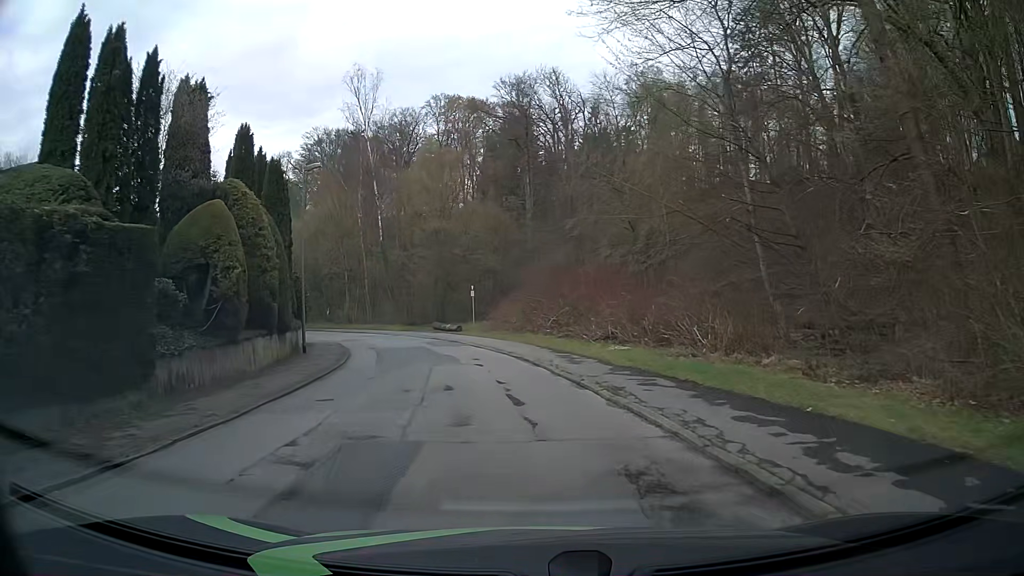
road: residential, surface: asphalt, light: Day
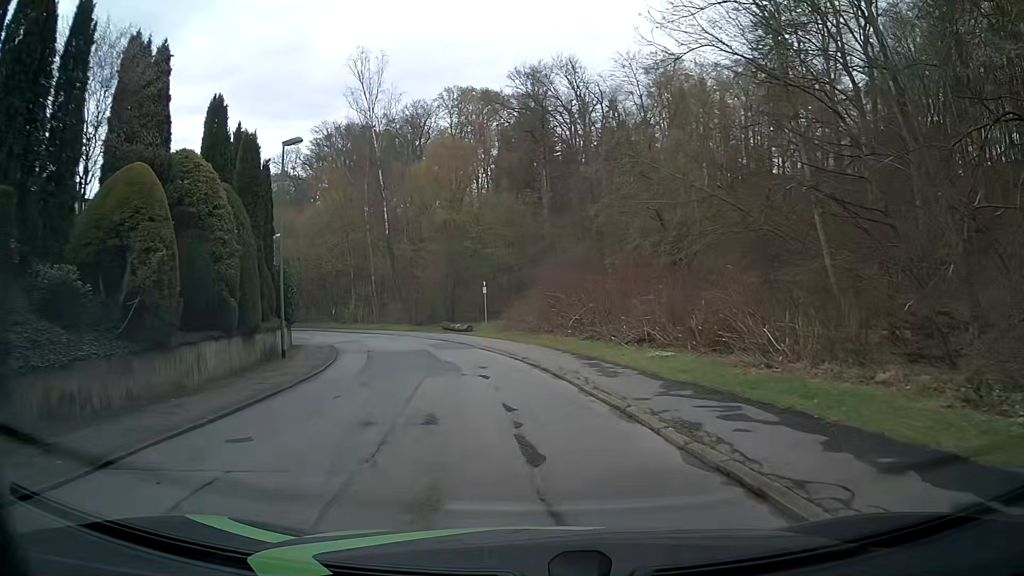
(-0.1, +4.5) m; -2°
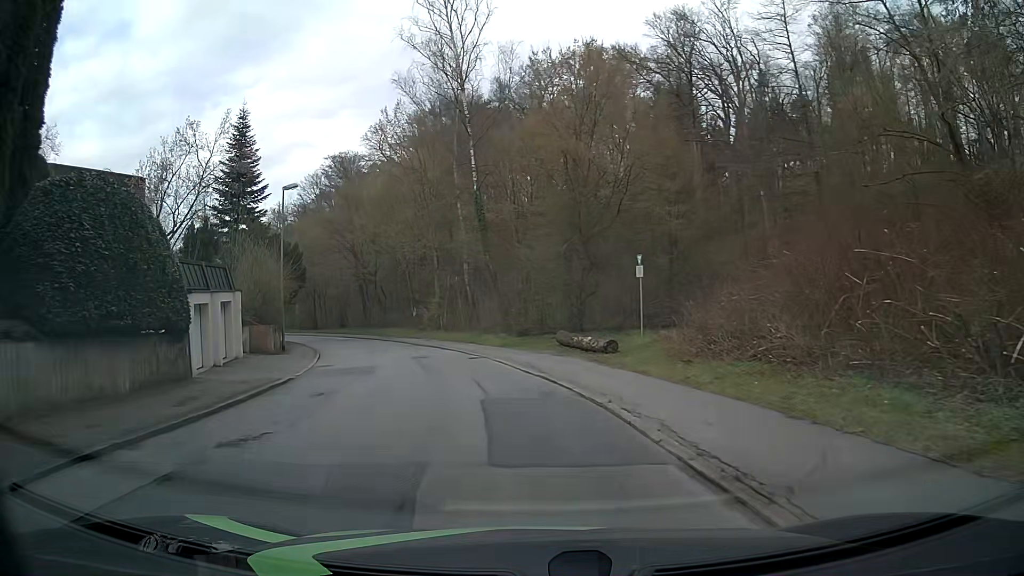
(-2.1, +22.2) m; -12°
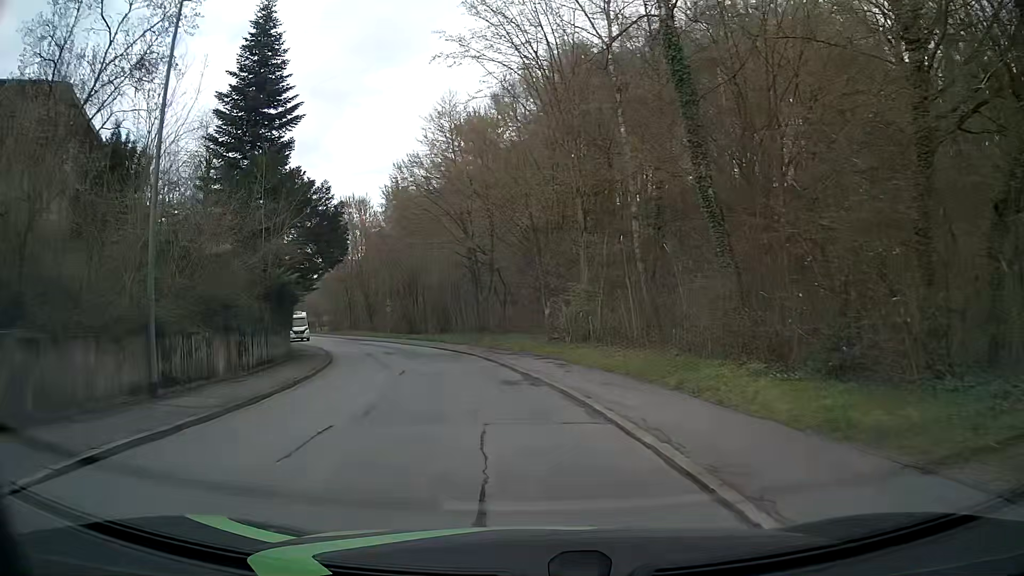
(-2.4, +22.2) m; -13°
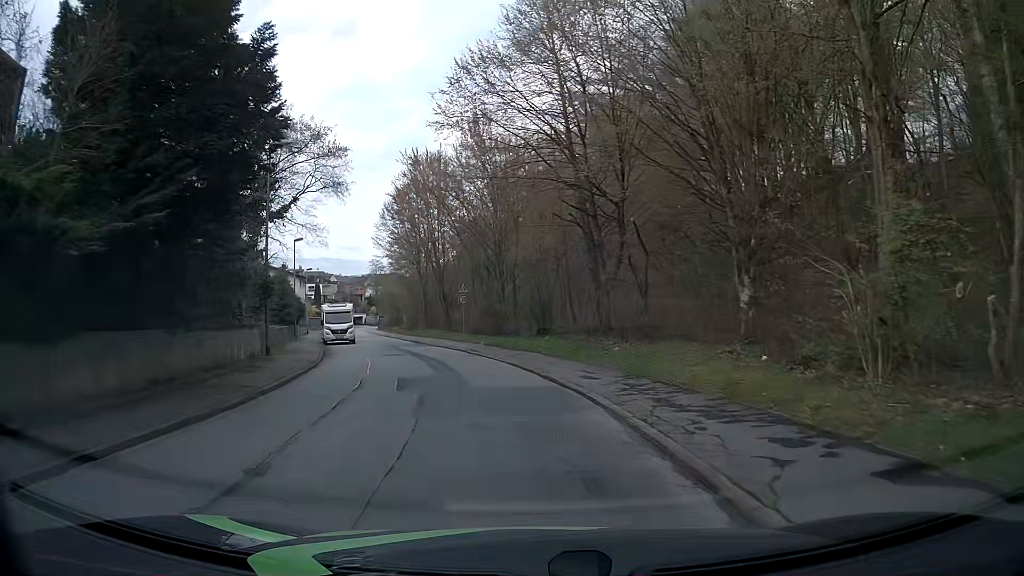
(-1.2, +17.9) m; -8°
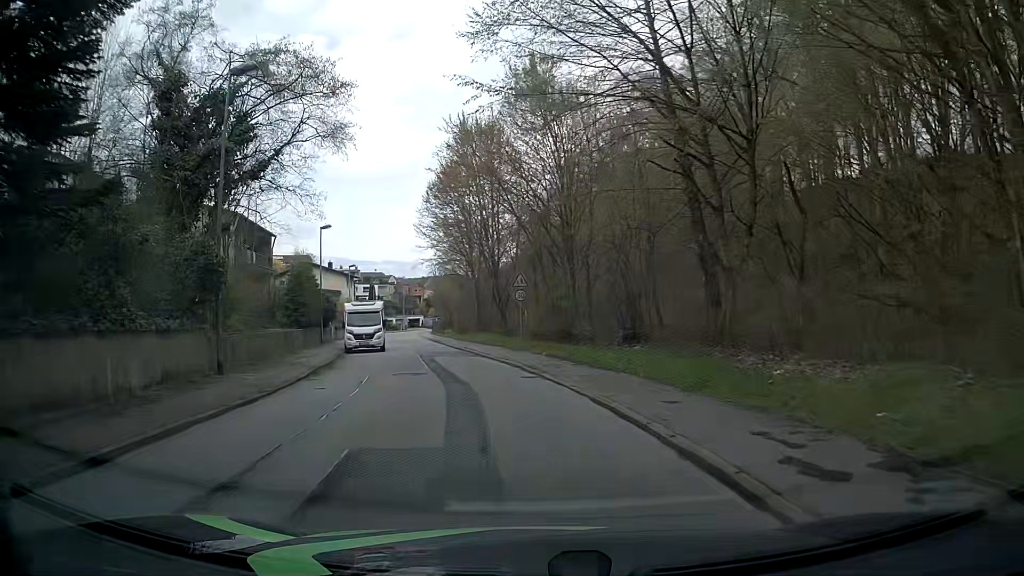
(-0.6, +9.0) m; -7°
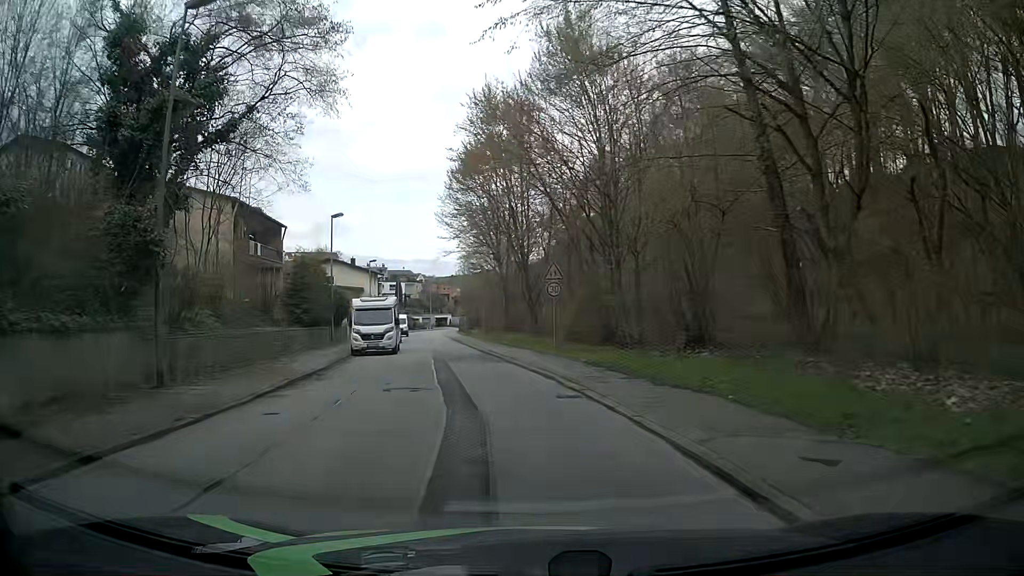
(-0.1, +4.5) m; -2°
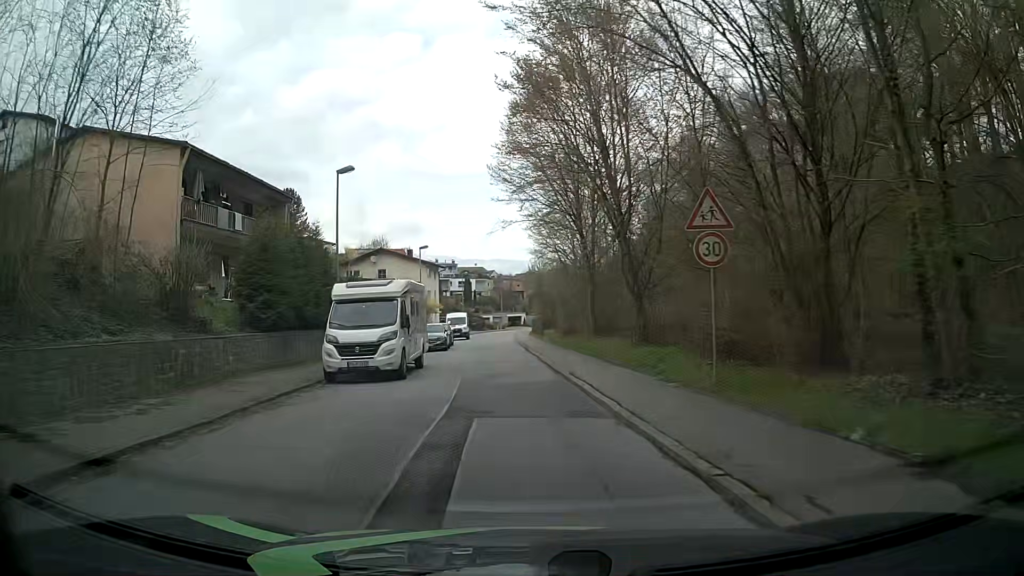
(-0.8, +13.3) m; -7°
